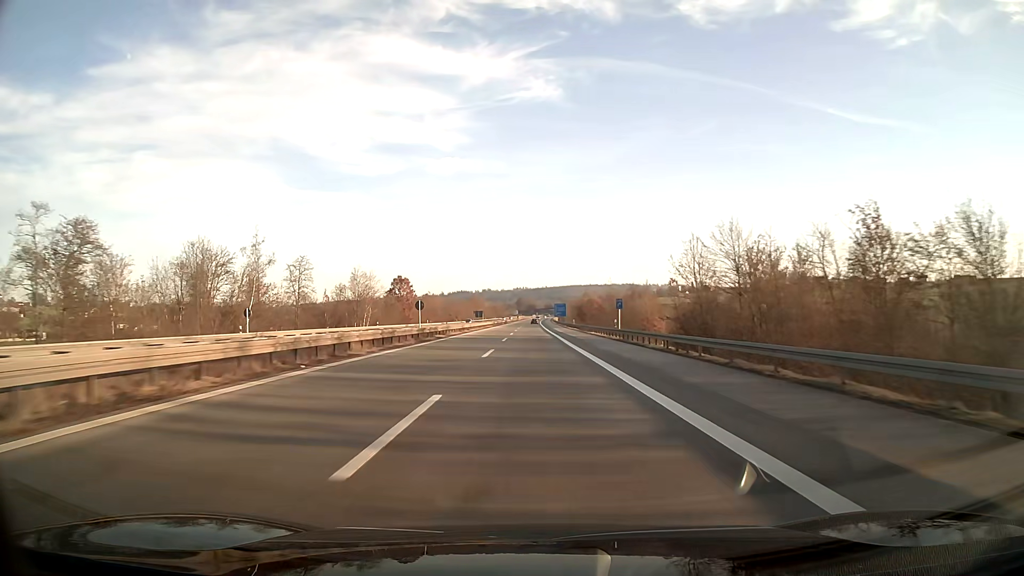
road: motorway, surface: asphalt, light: Day
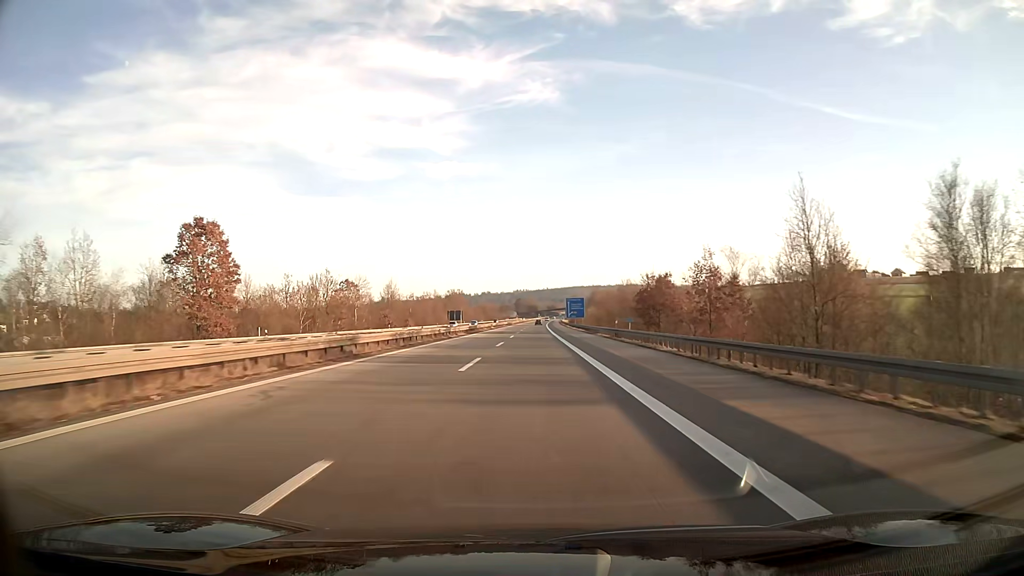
(-0.3, +95.0) m; 0°
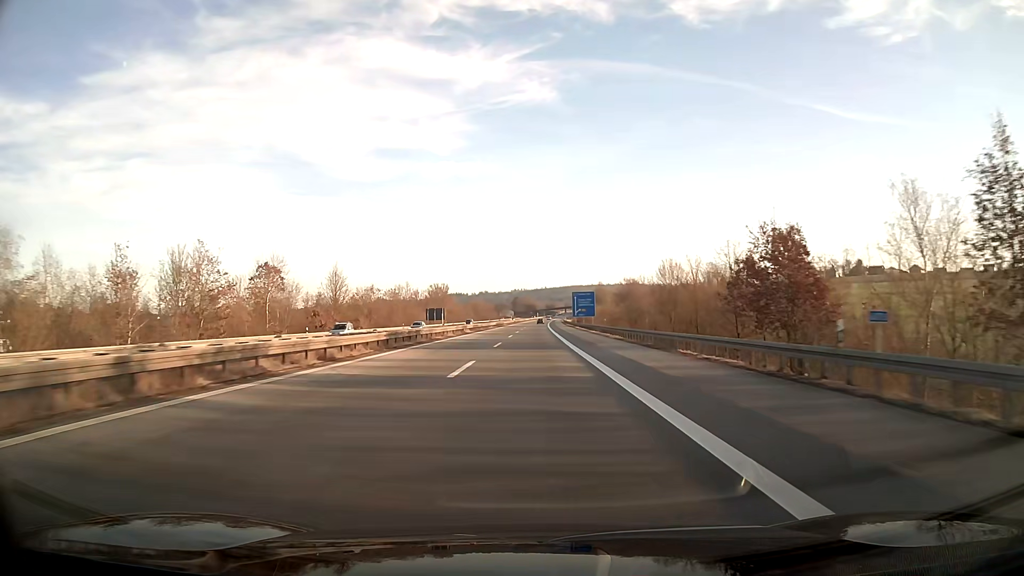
(+0.1, +38.0) m; 0°
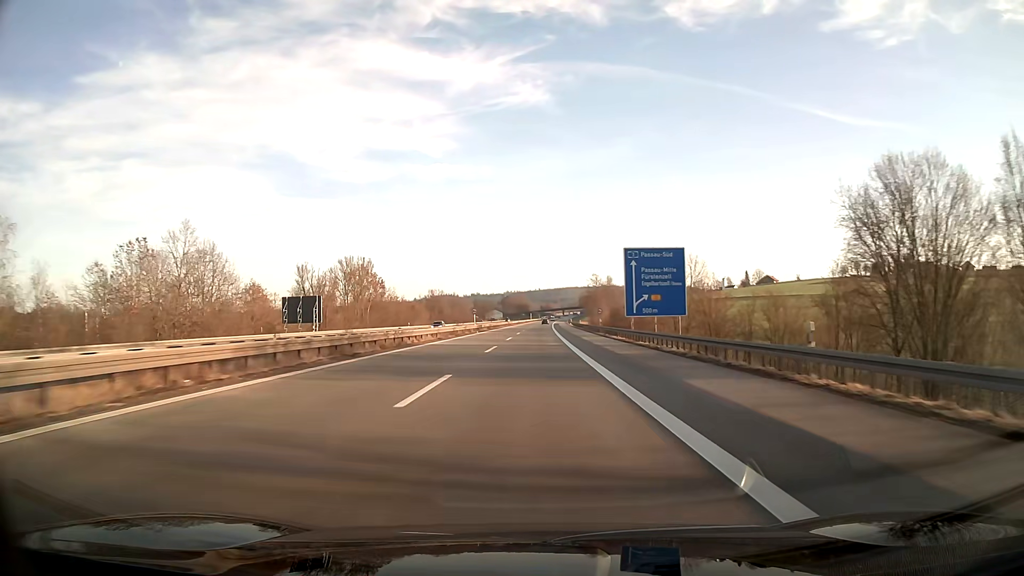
(+0.5, +95.0) m; +1°
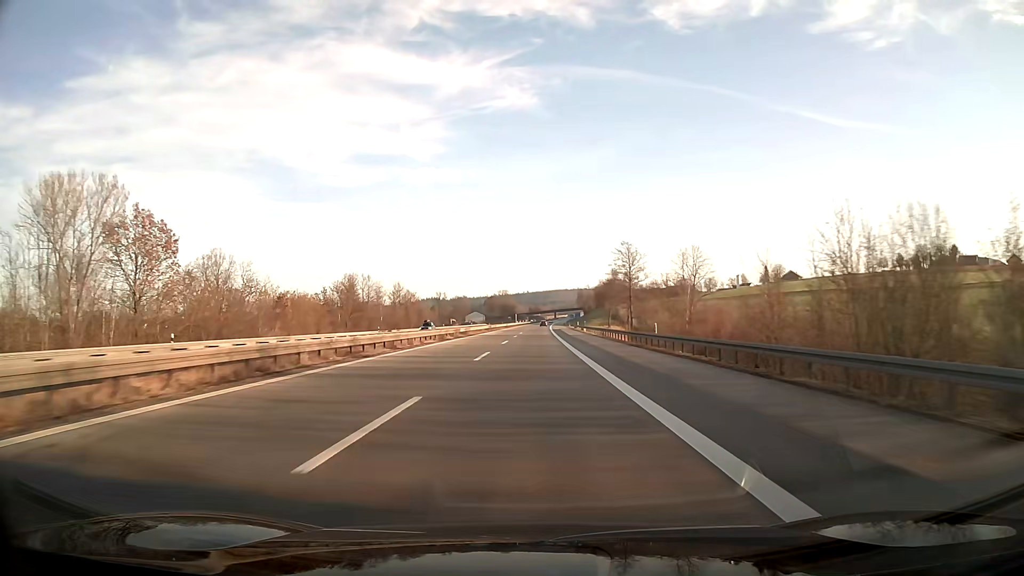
(+0.7, +76.0) m; +1°
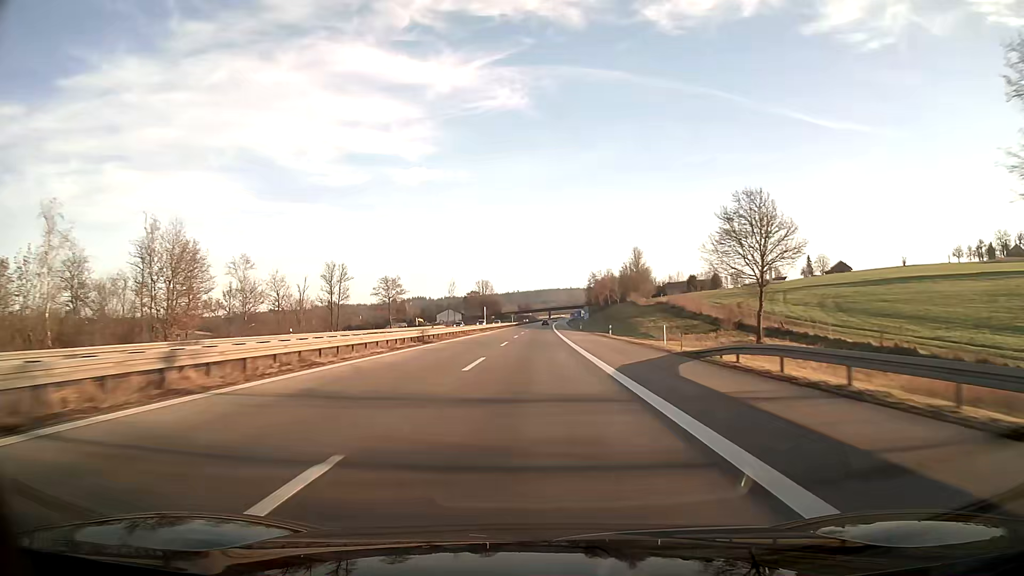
(+0.6, +95.0) m; +1°
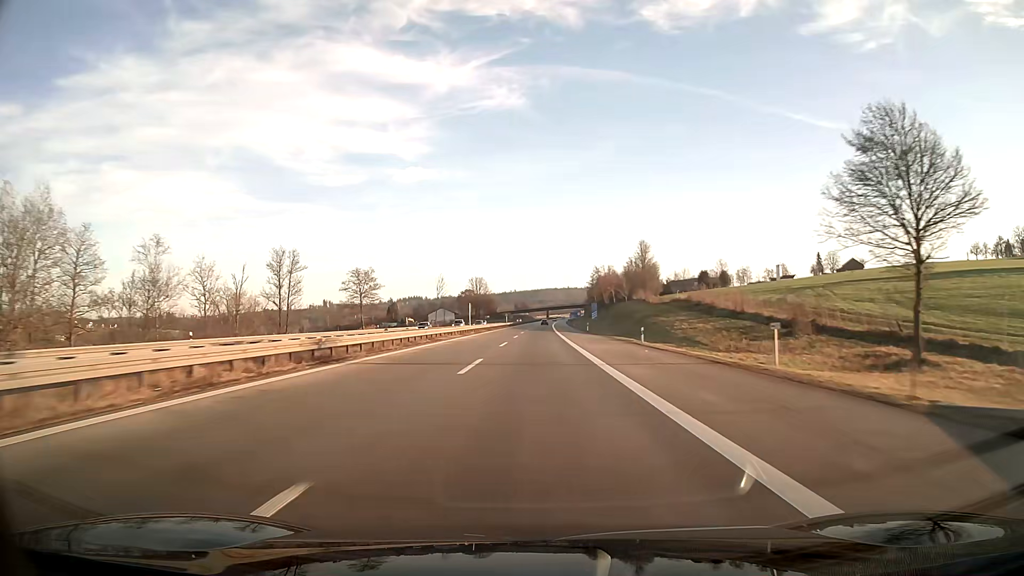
(0.0, +19.0) m; 0°
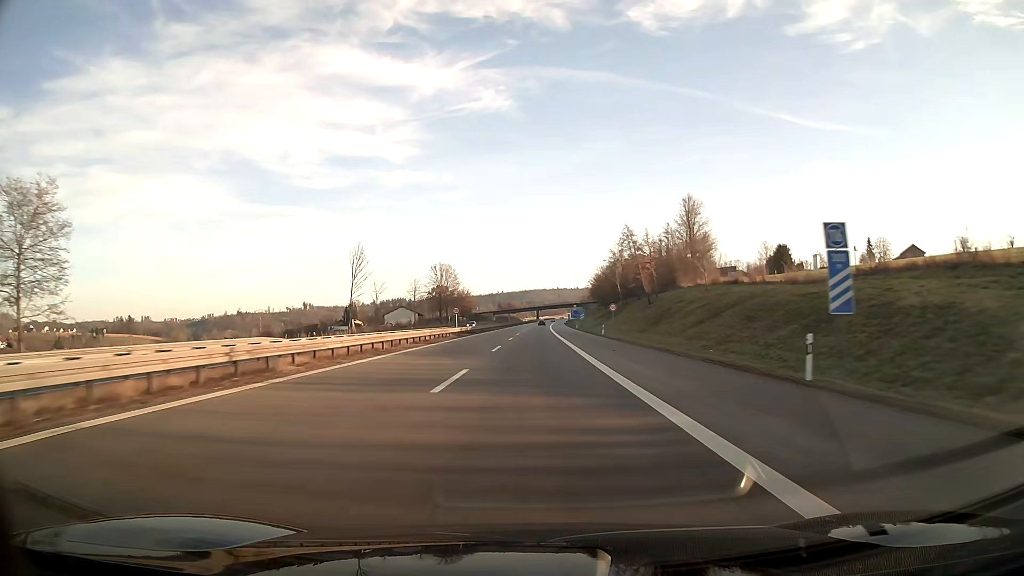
(+0.7, +76.0) m; +1°
